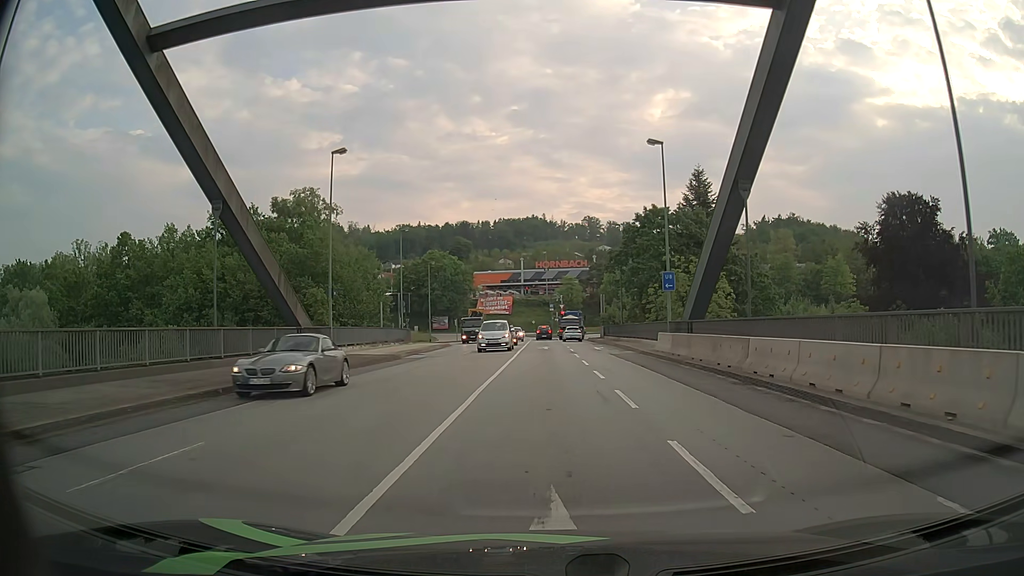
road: primary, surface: asphalt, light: Day
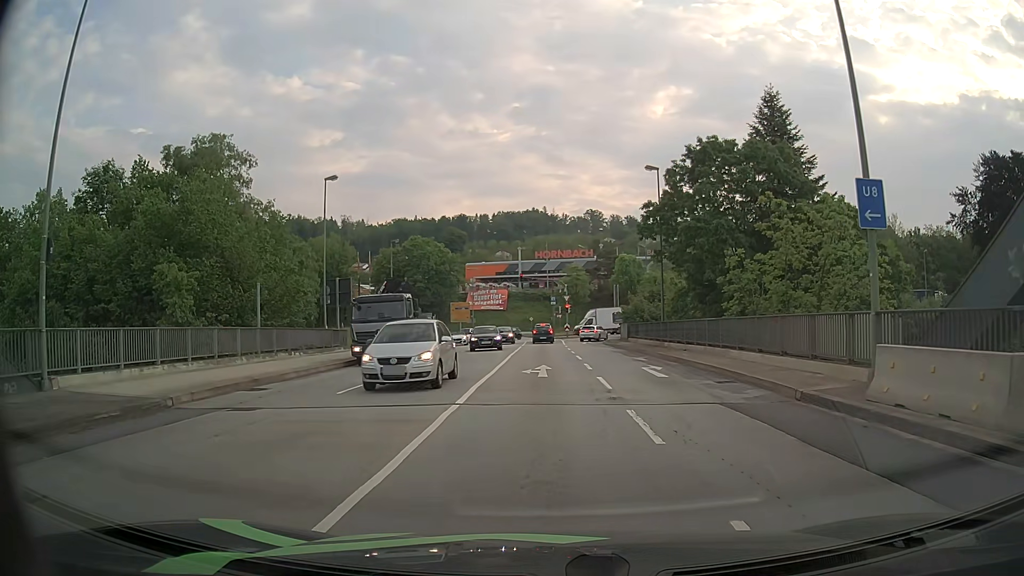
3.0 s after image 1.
(+0.3, +21.1) m; +1°
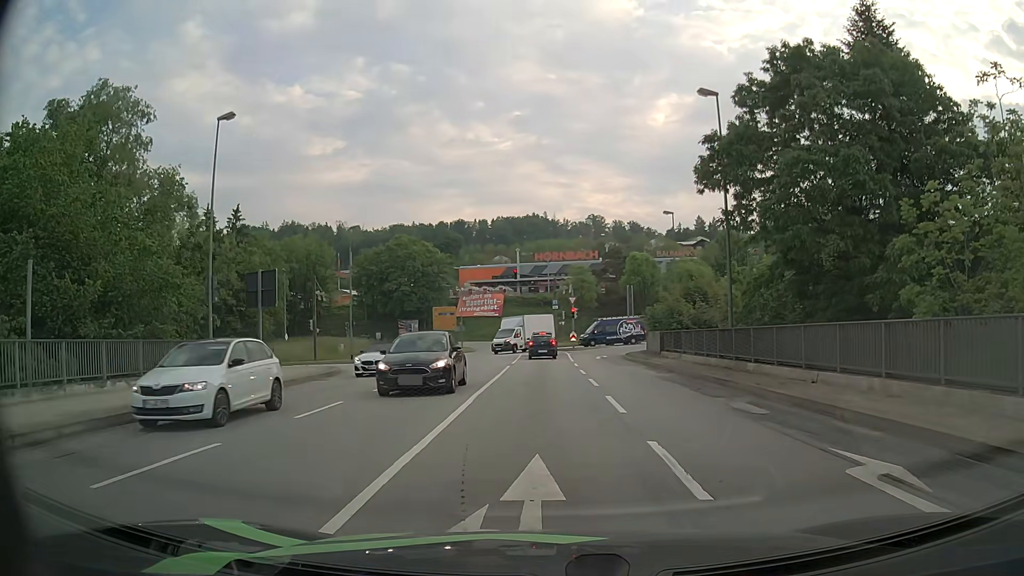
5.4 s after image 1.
(0.0, +14.2) m; 0°
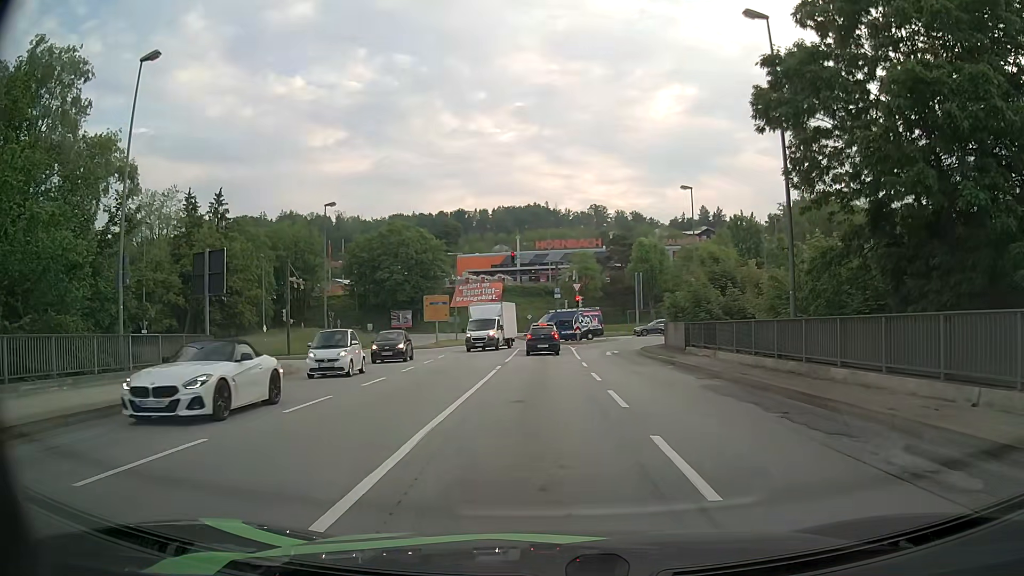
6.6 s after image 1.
(0.0, +6.2) m; 0°
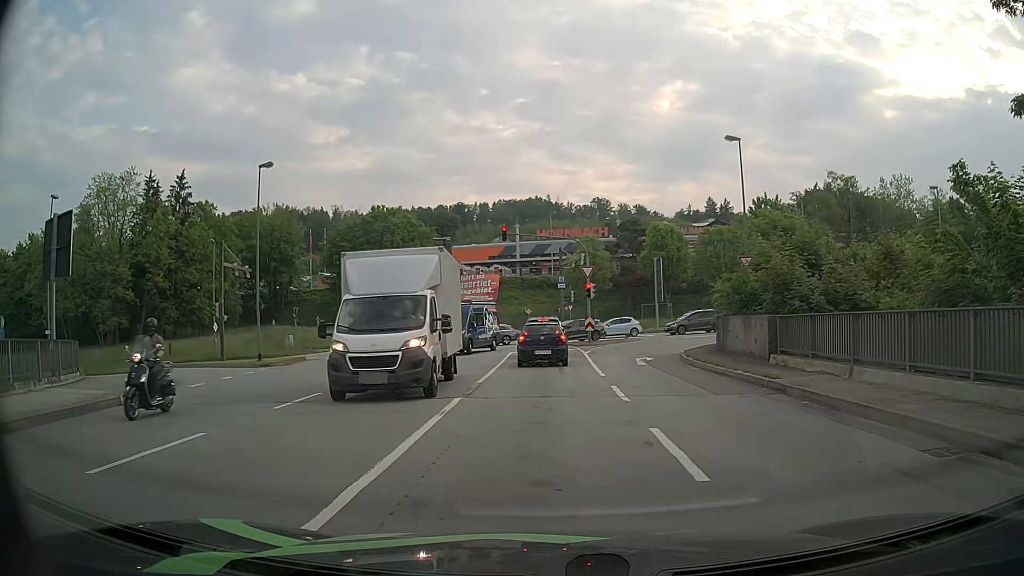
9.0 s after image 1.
(-0.1, +11.3) m; 0°
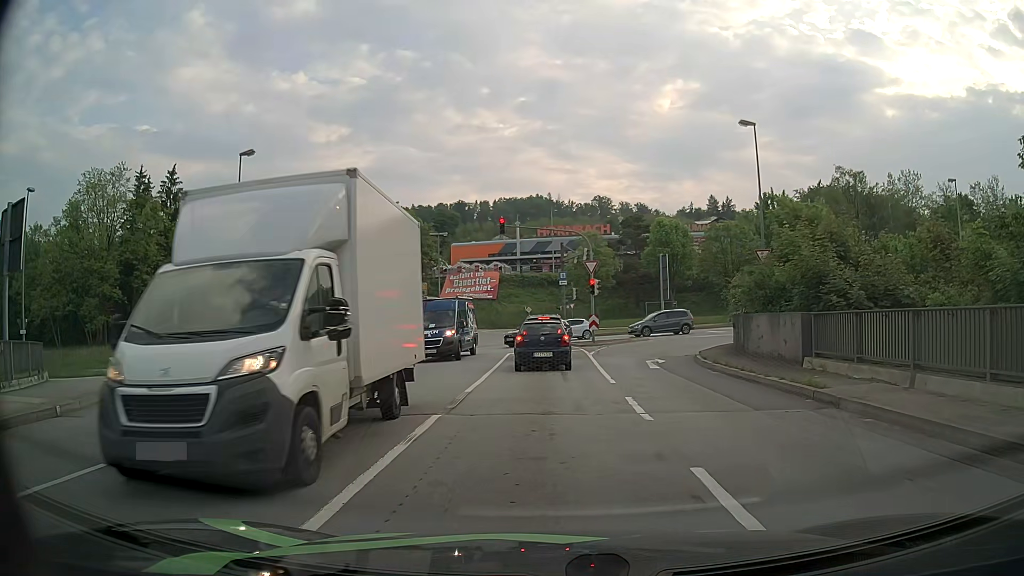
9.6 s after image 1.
(0.0, +2.5) m; 0°
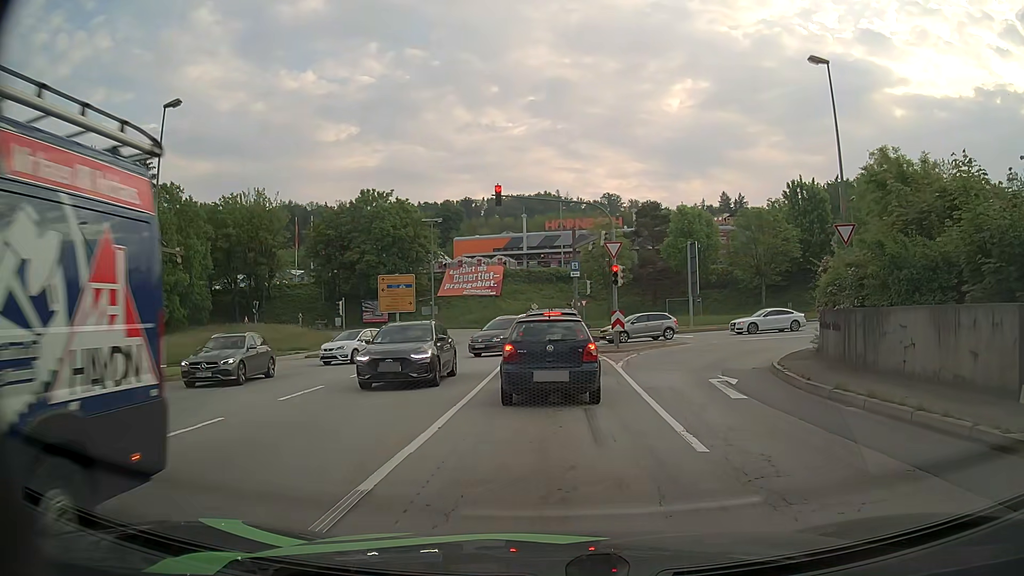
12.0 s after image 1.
(-0.1, +8.1) m; +1°
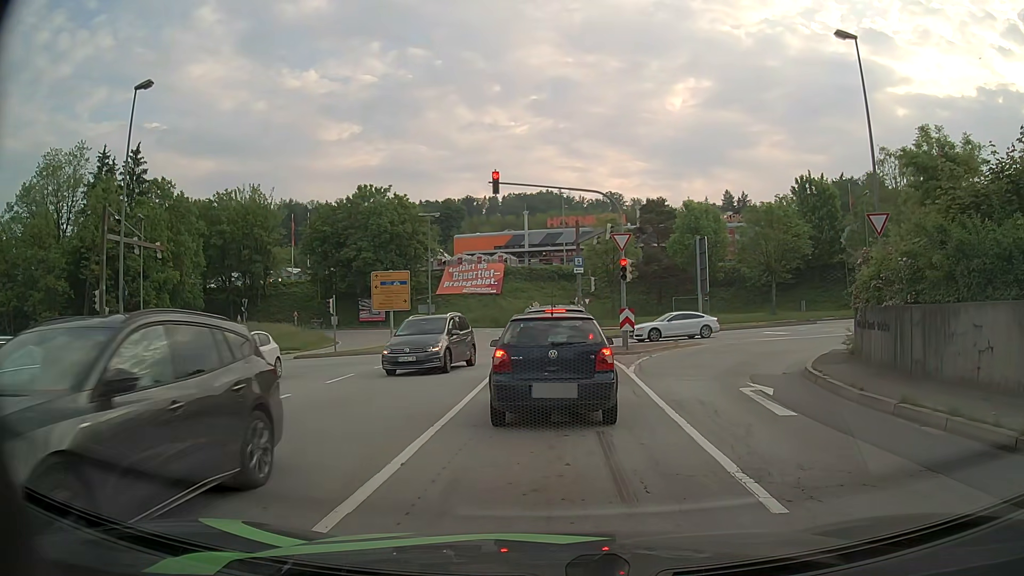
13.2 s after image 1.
(-0.1, +2.3) m; -2°
(0, +10) (0, +20) (-1, +30) (-2, +40) (-4, +50) (-7, +59) (-12, +68) (-19, +74) (-29, +77) (-39, +78) m
